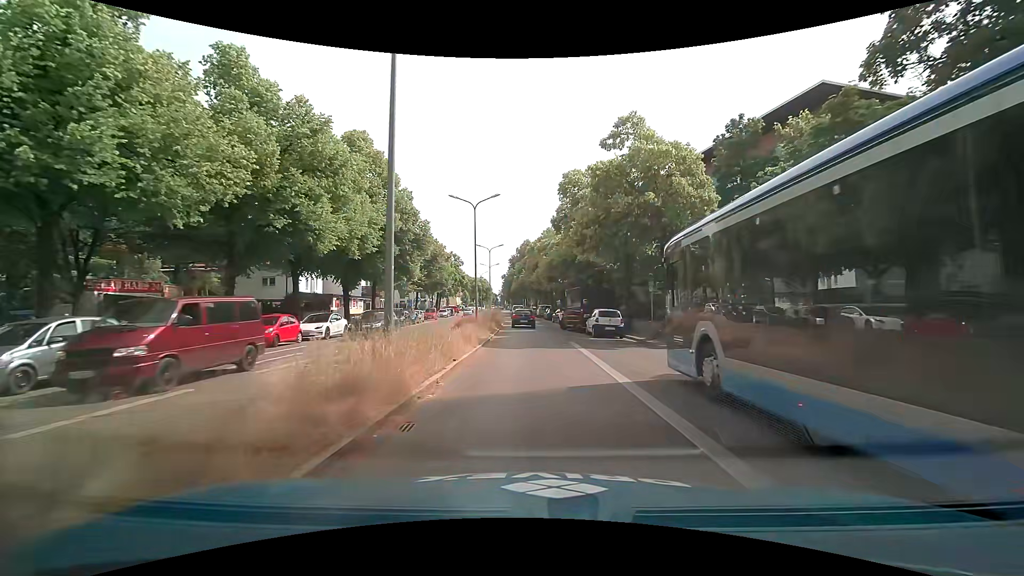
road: secondary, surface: asphalt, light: Day
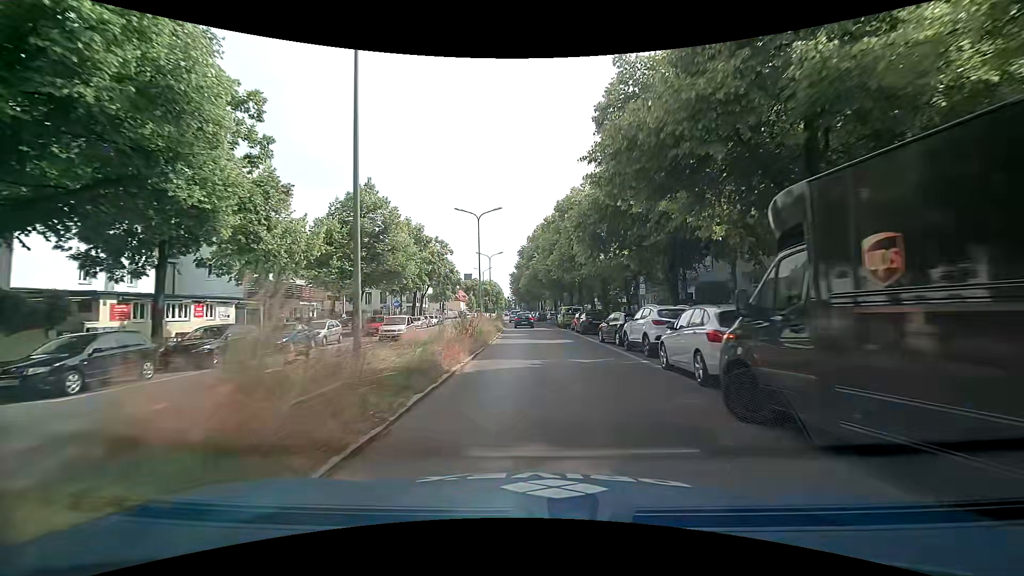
(-0.3, +29.1) m; -2°
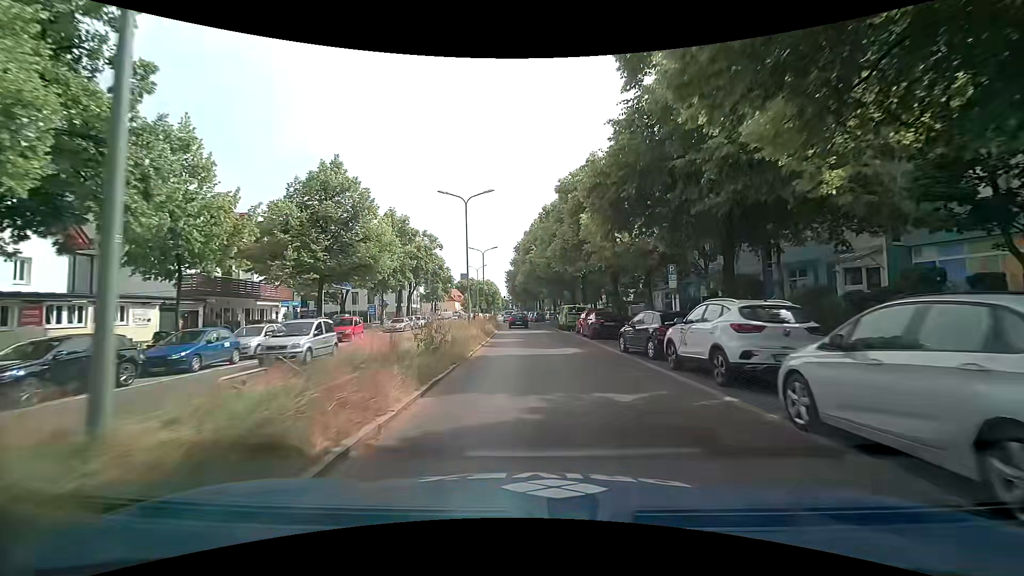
(+0.1, +6.4) m; 0°
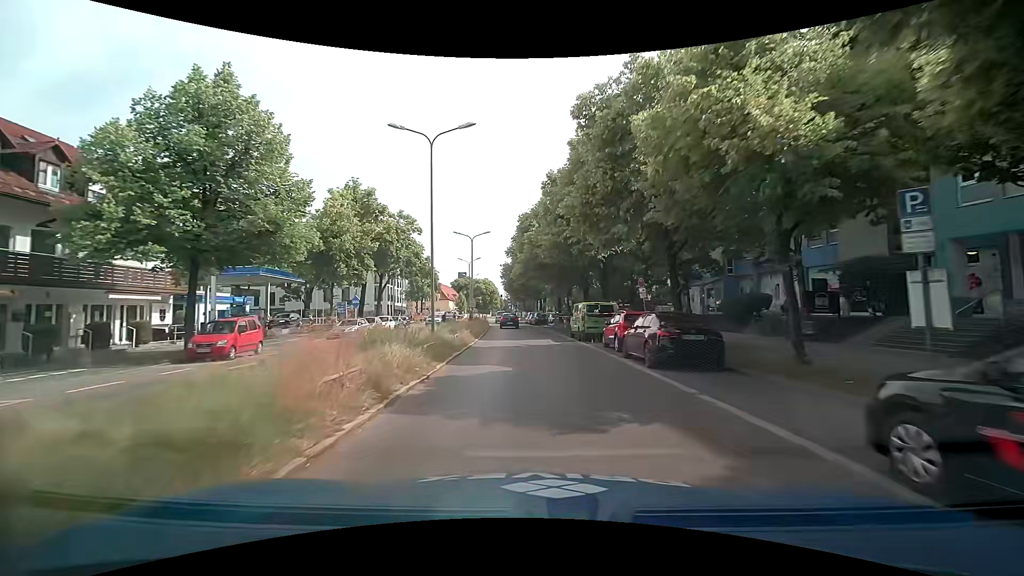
(+0.1, +13.1) m; 0°
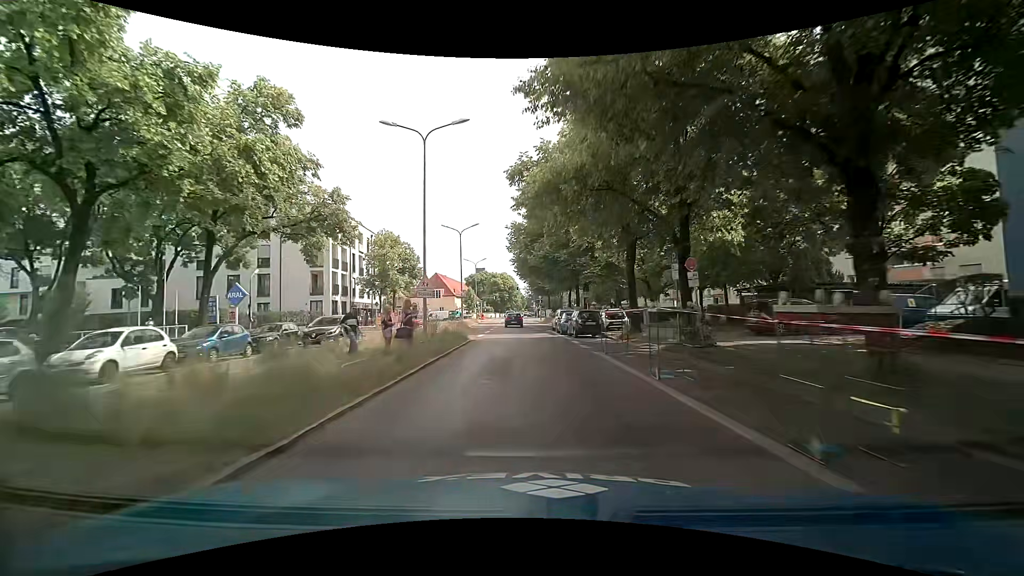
(-0.7, +32.5) m; -2°
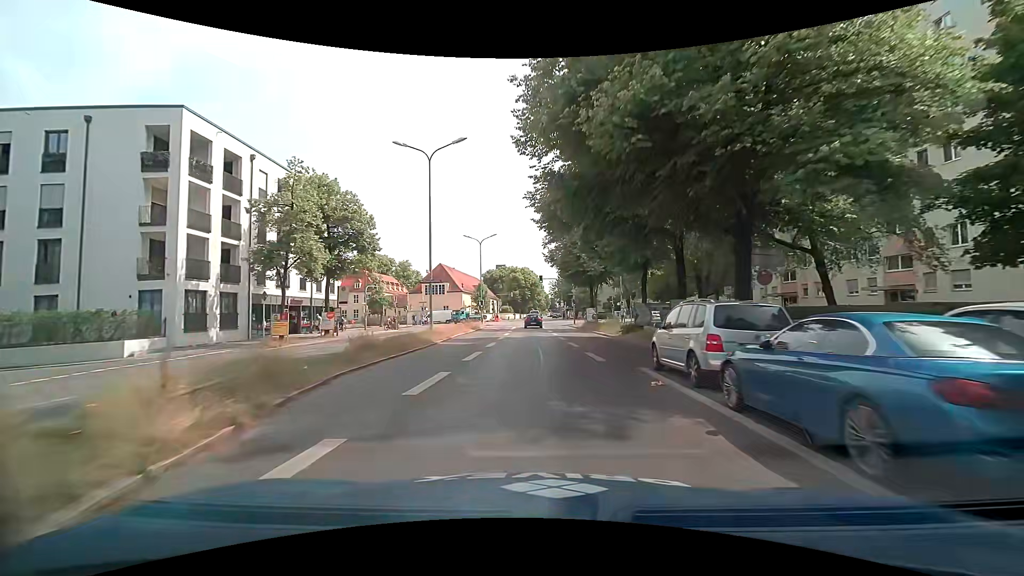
(-0.9, +26.9) m; -2°
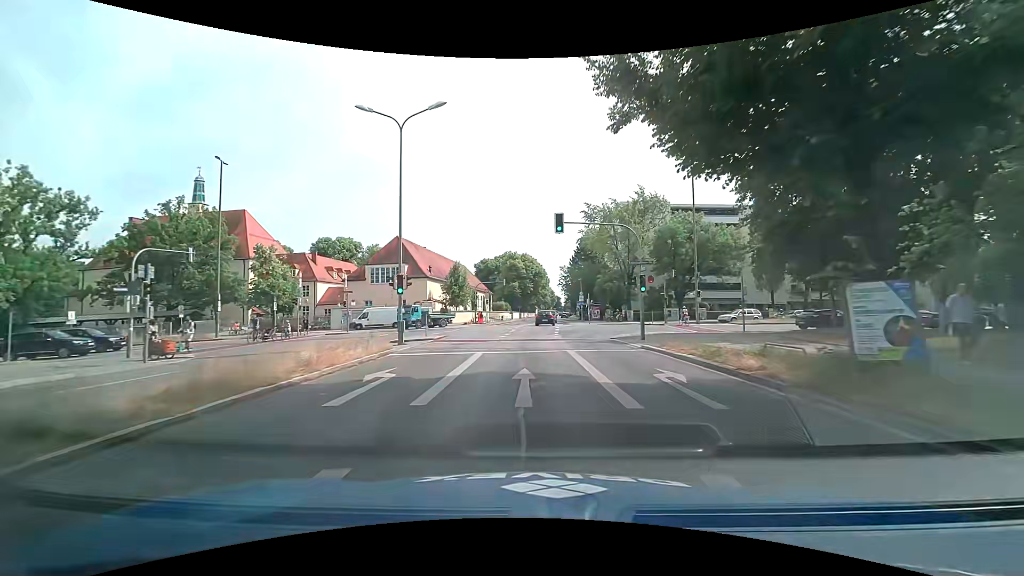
(-0.8, +37.2) m; -1°
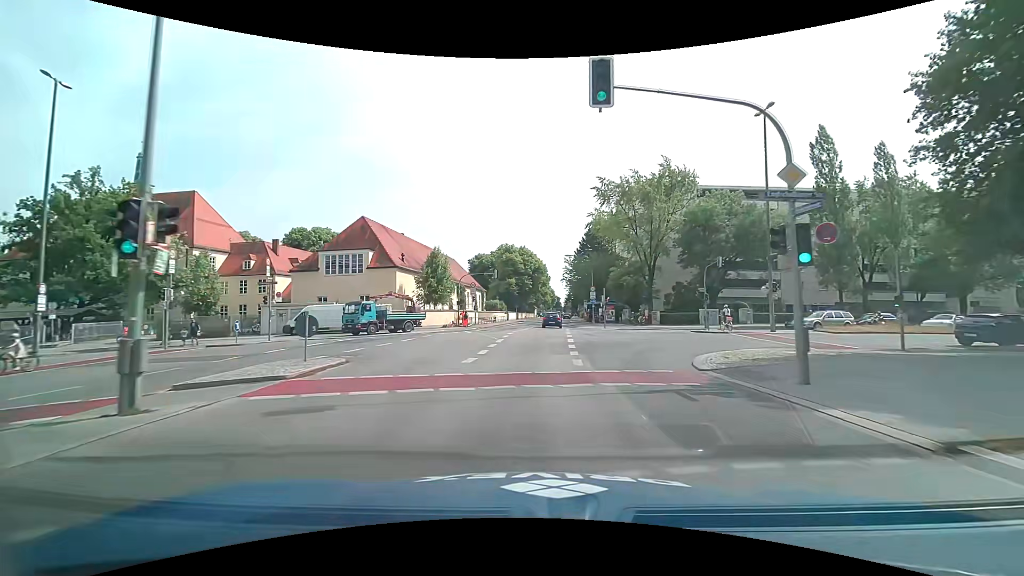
(0.0, +14.6) m; 0°
(0, +10) (0, +20) (+1, +30) (+1, +40) (+2, +50) (+2, +60) (+3, +70) (+3, +80) (+4, +90) (+4, +100) m
